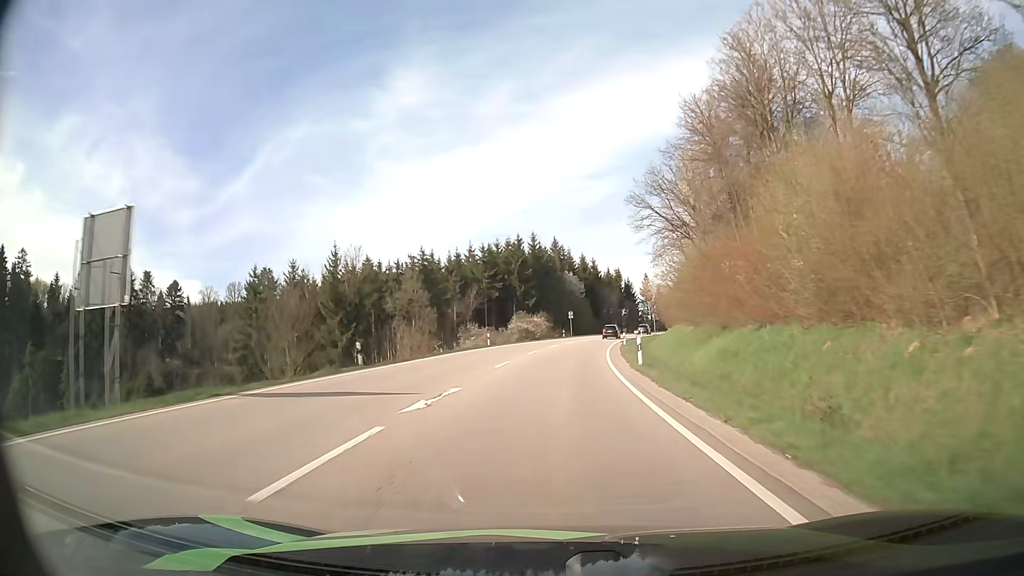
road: primary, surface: asphalt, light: Day
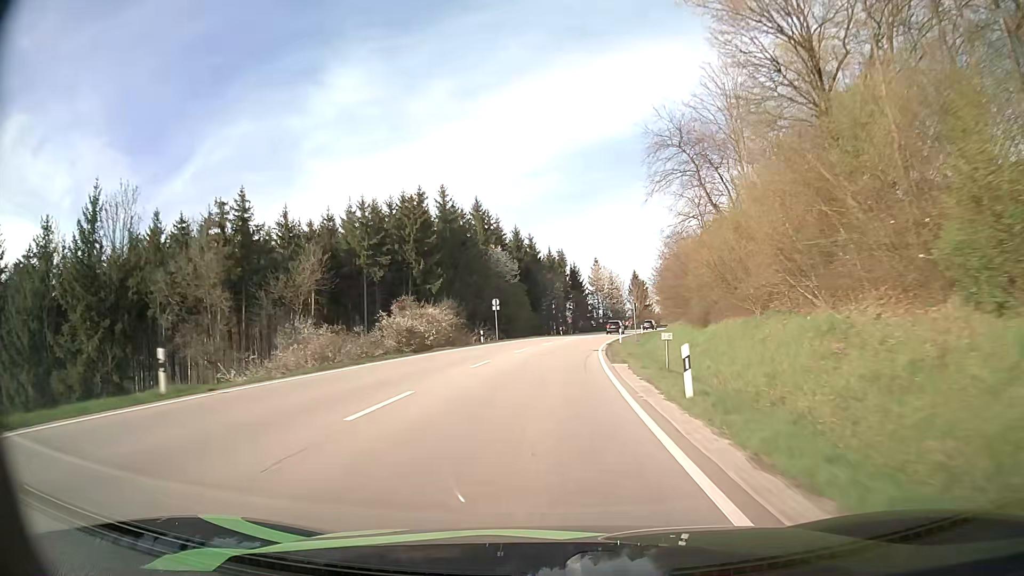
(+2.0, +38.2) m; +6°
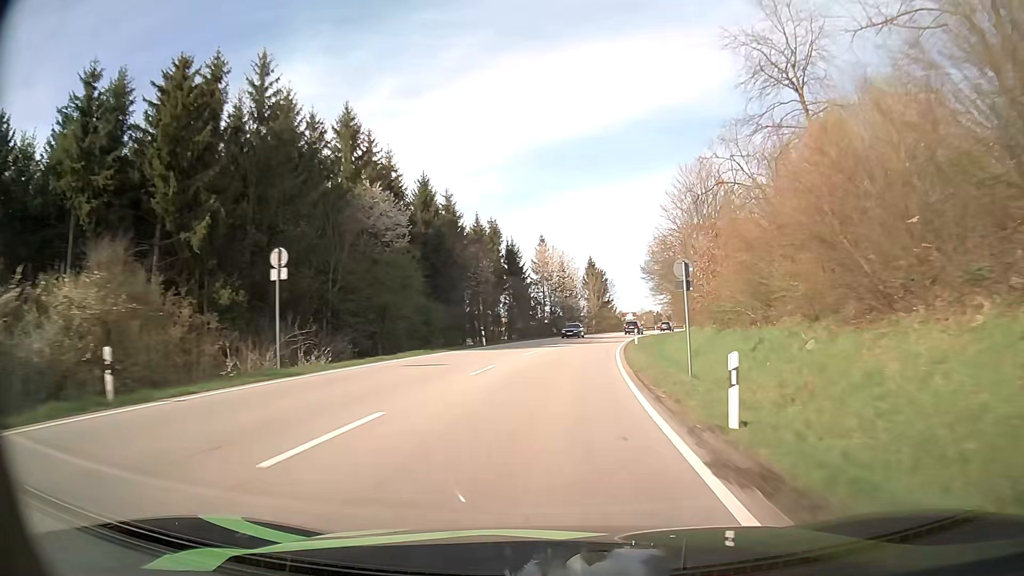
(+1.7, +39.2) m; +5°
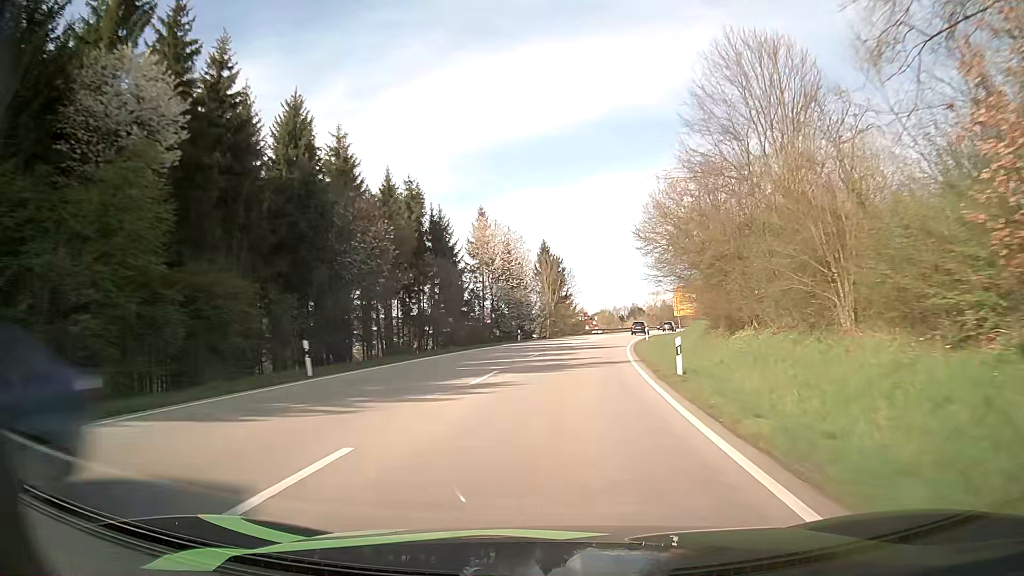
(+1.0, +26.6) m; +4°
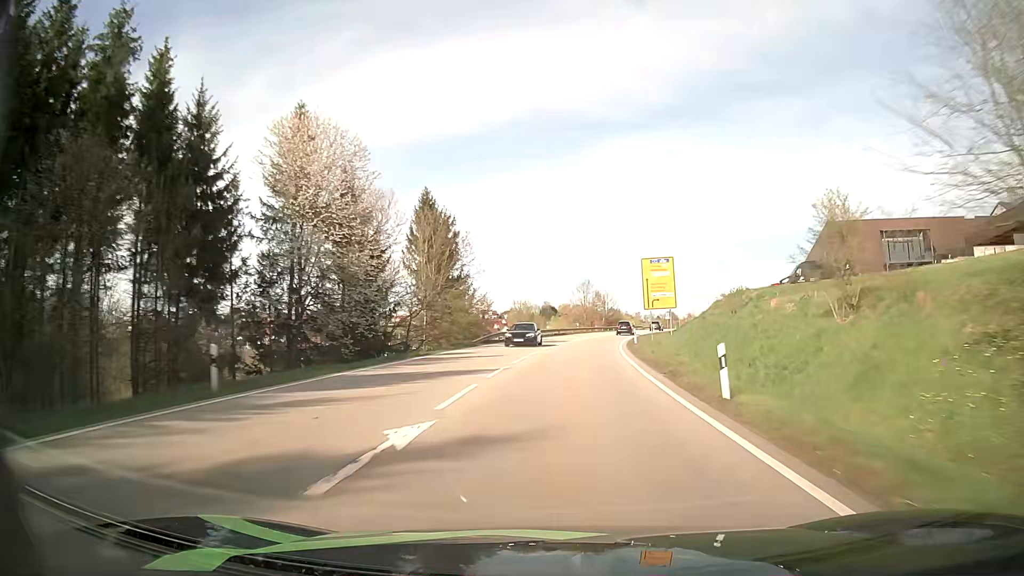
(+2.8, +39.9) m; +8°
(0, +10) (+1, +20) (+1, +30) (+3, +40) (+4, +50) (+5, +60) (+7, +70) (+9, +79) (+12, +89) (+14, +99) m
